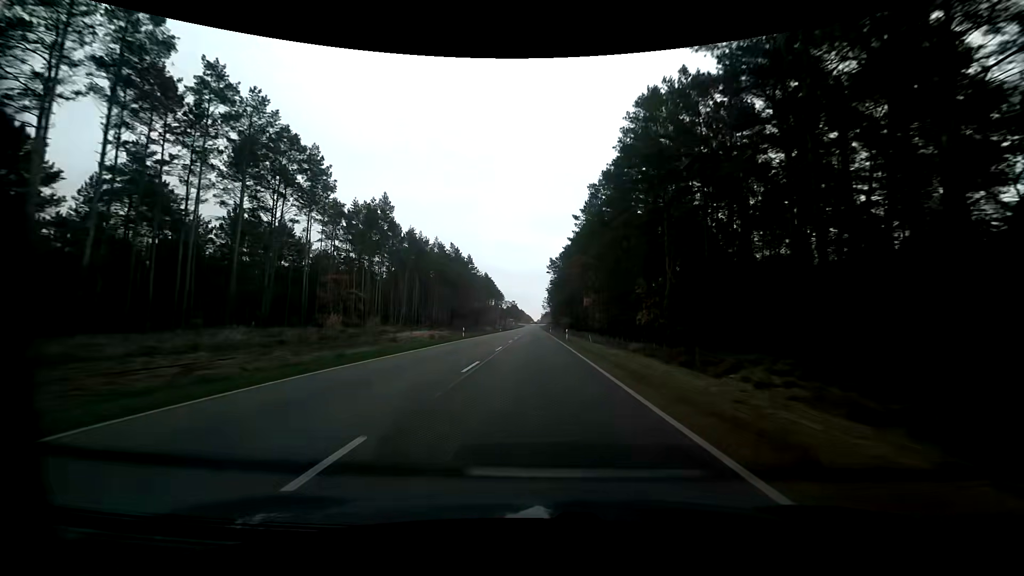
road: primary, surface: asphalt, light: Day
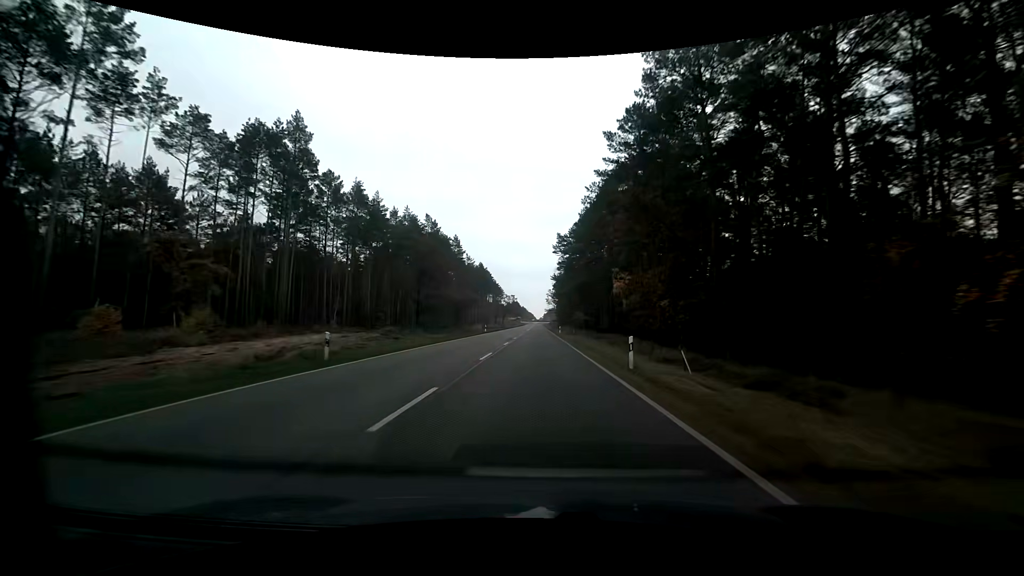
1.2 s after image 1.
(-0.3, +31.7) m; -1°
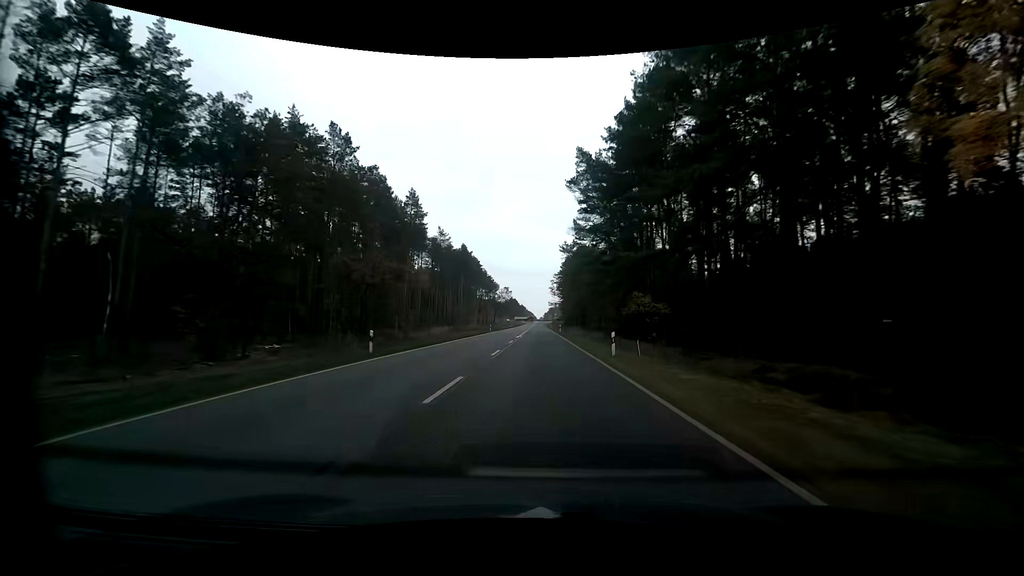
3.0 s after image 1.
(-0.2, +45.6) m; 0°
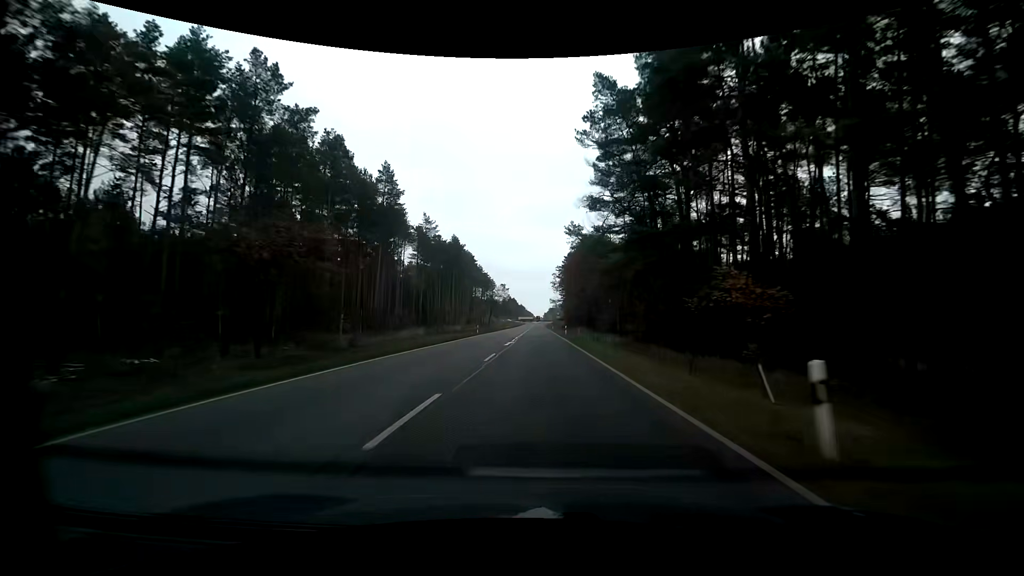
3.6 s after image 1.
(0.0, +14.7) m; 0°
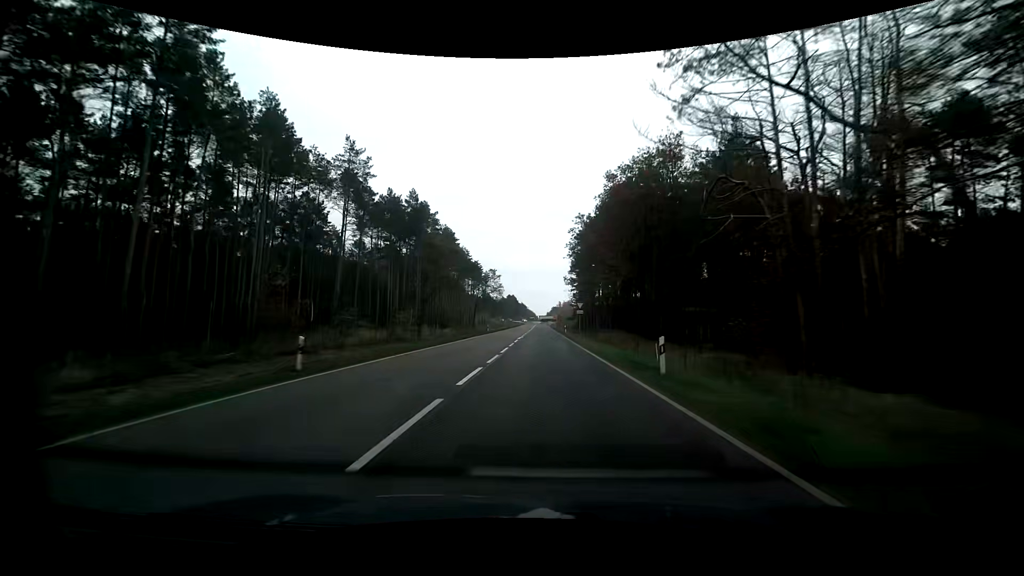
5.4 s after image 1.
(+0.1, +42.2) m; 0°
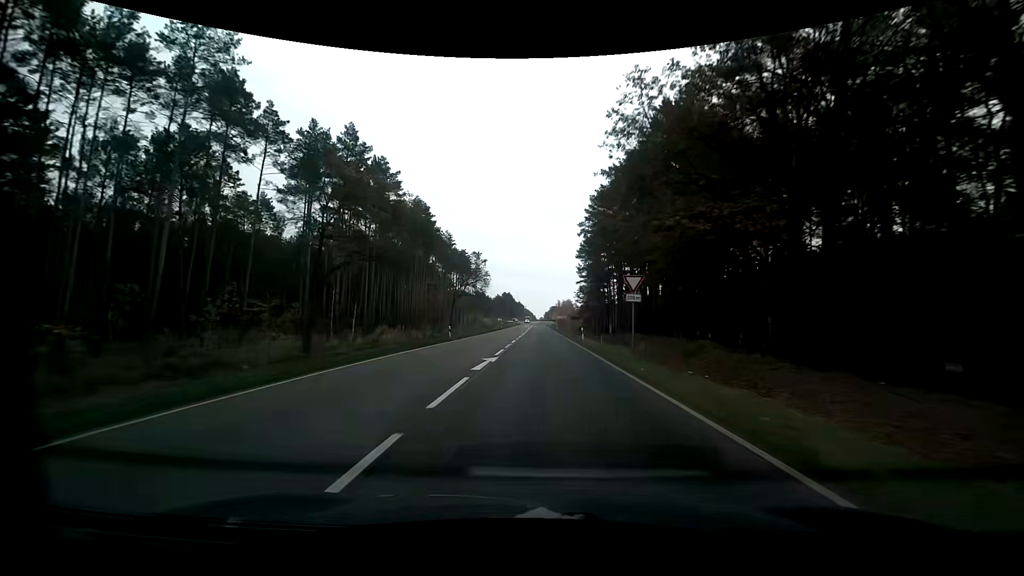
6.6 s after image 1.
(+0.1, +26.6) m; 0°
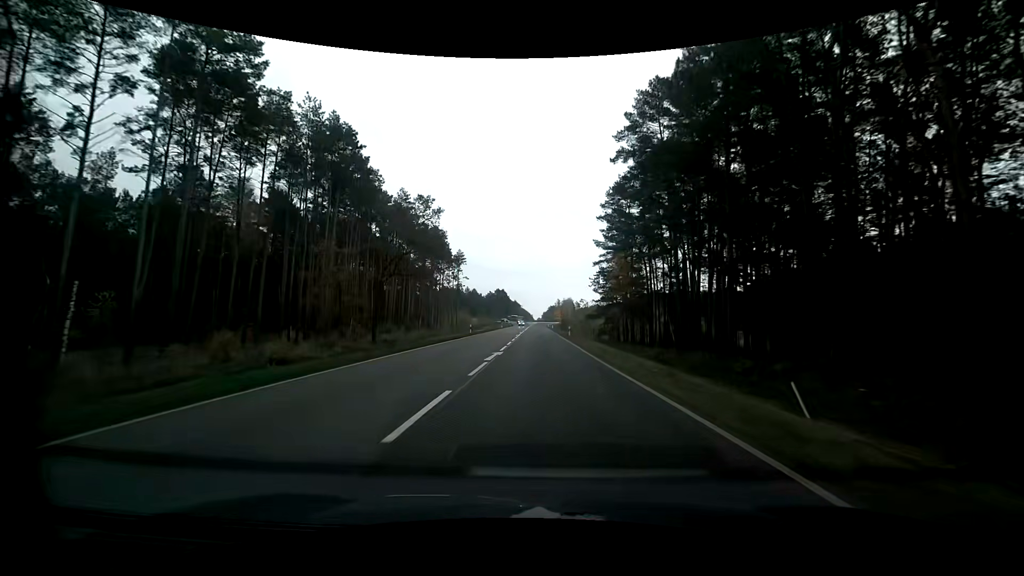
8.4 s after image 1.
(+0.2, +37.9) m; 0°
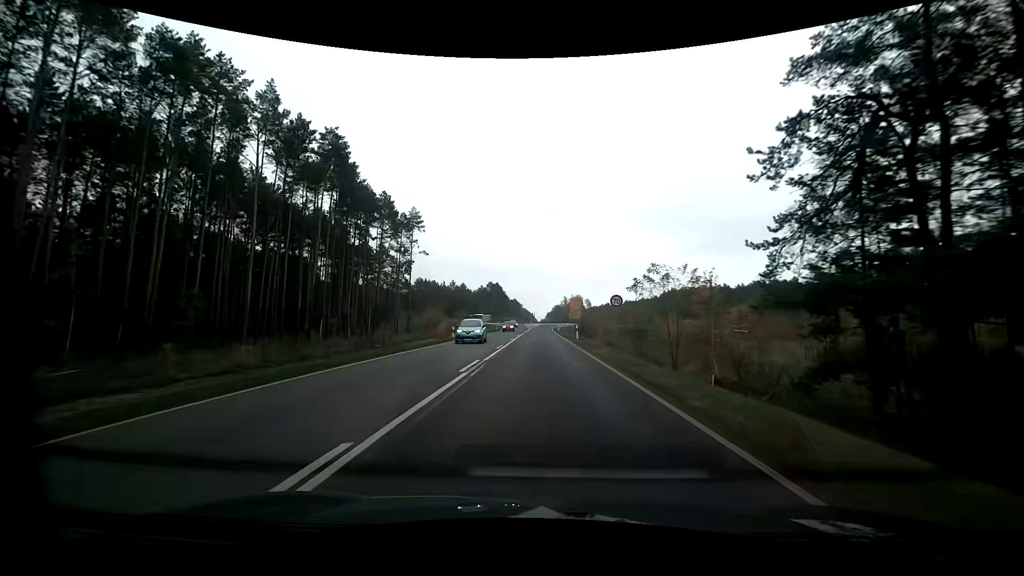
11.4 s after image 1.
(+0.3, +57.7) m; 0°
(0, +10) (0, +20) (0, +30) (0, +40) (0, +50) (0, +60) (0, +70) (0, +80) (0, +90) (0, +100) m
